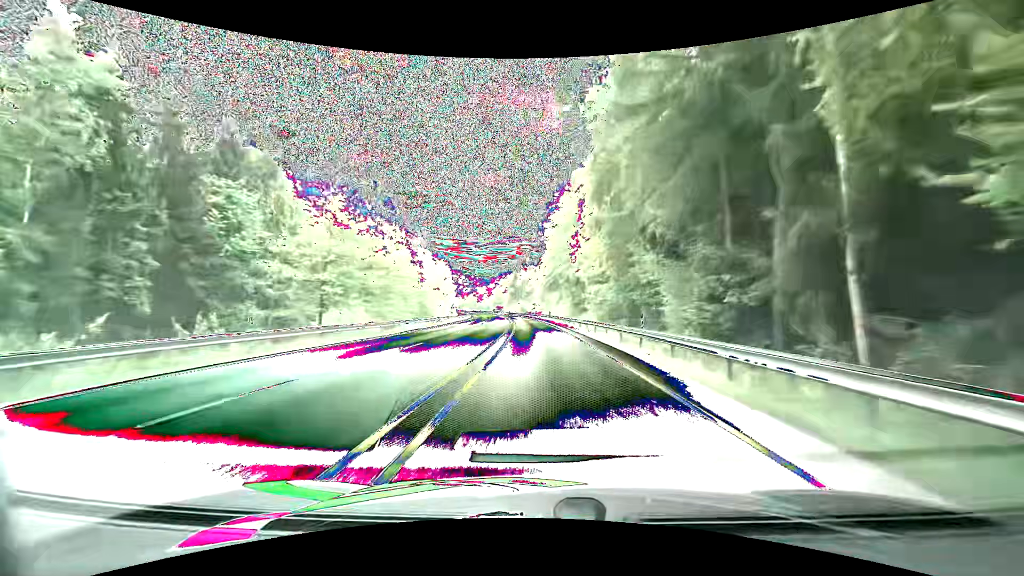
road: primary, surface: asphalt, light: Day
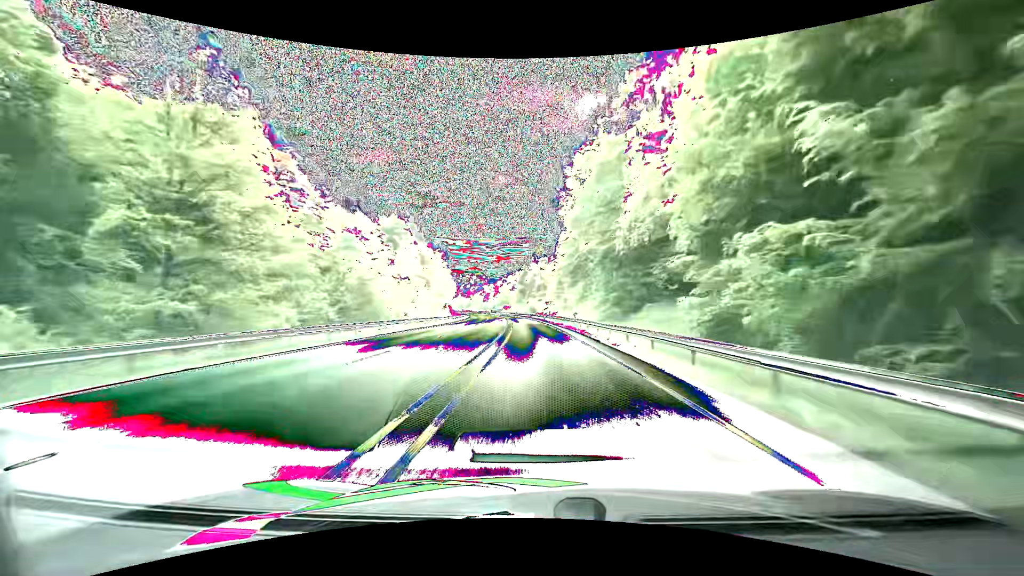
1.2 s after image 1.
(-0.2, +29.6) m; -1°
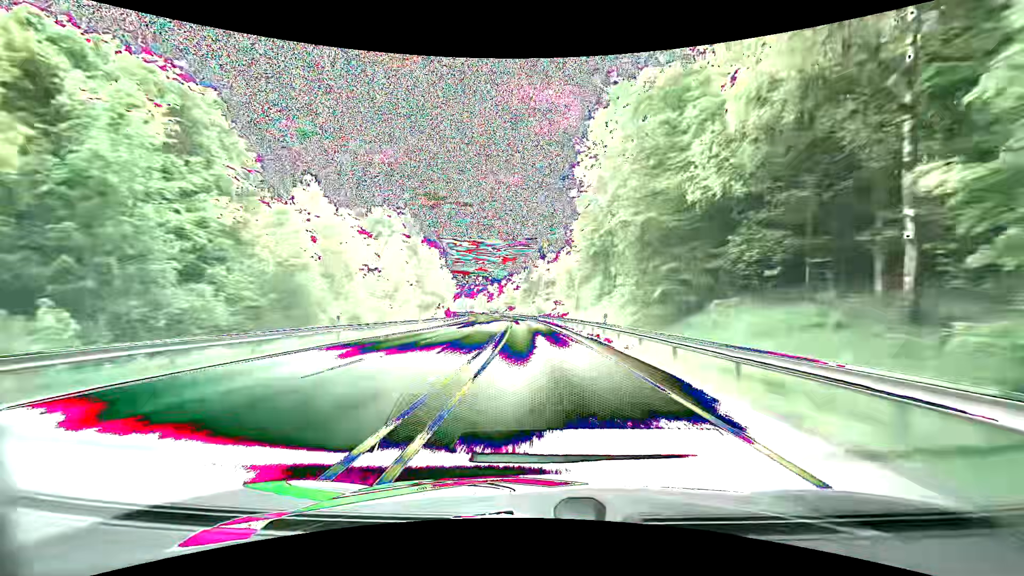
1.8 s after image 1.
(-0.1, +14.7) m; -1°
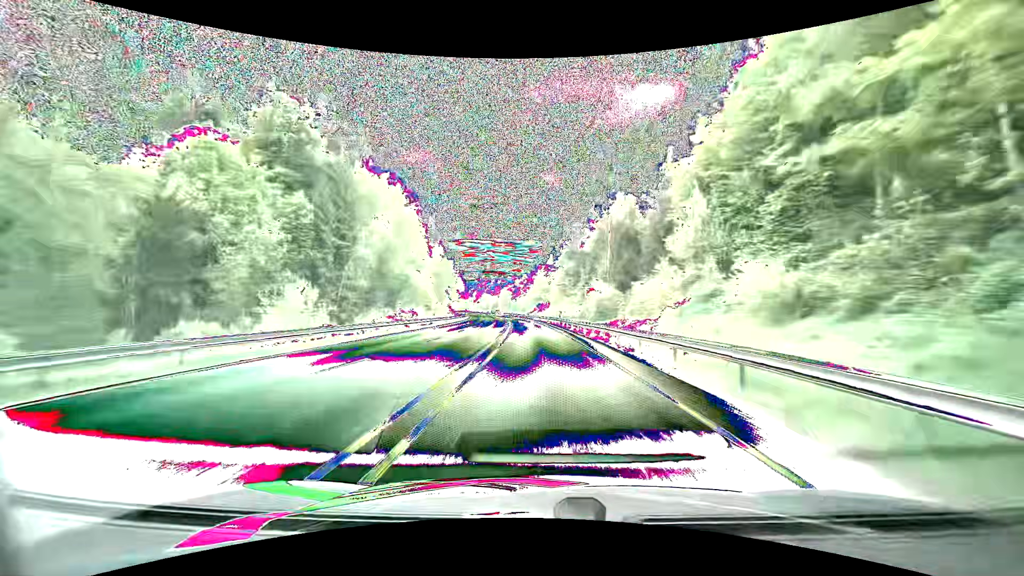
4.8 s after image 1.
(-2.5, +72.4) m; -4°
